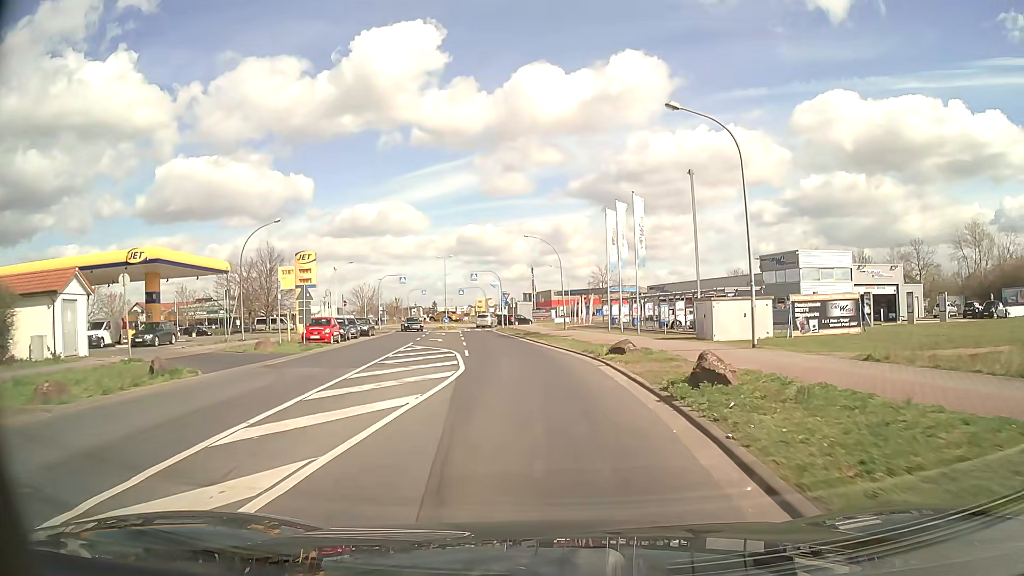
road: tertiary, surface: asphalt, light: Day
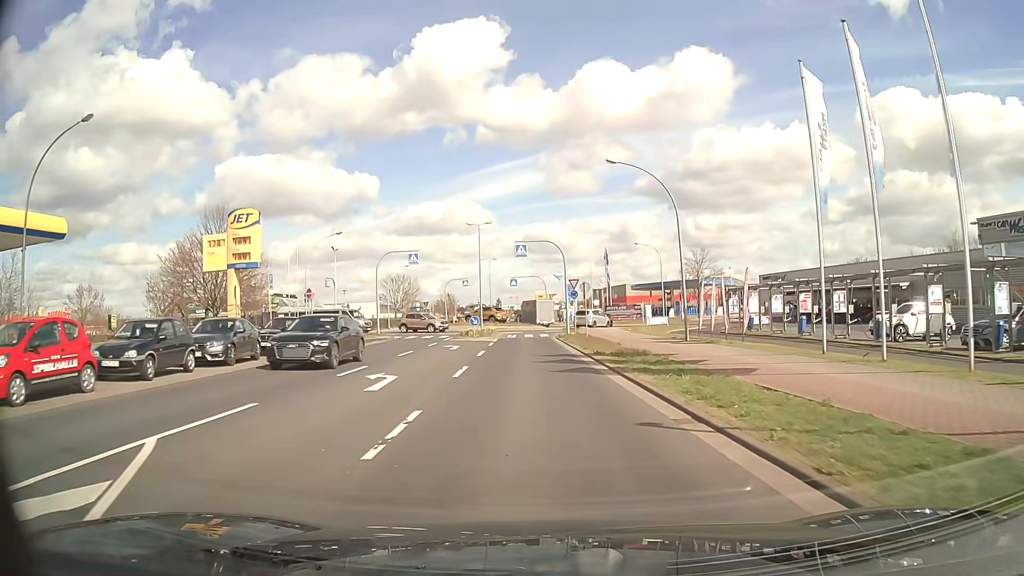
(-1.2, +26.1) m; -6°
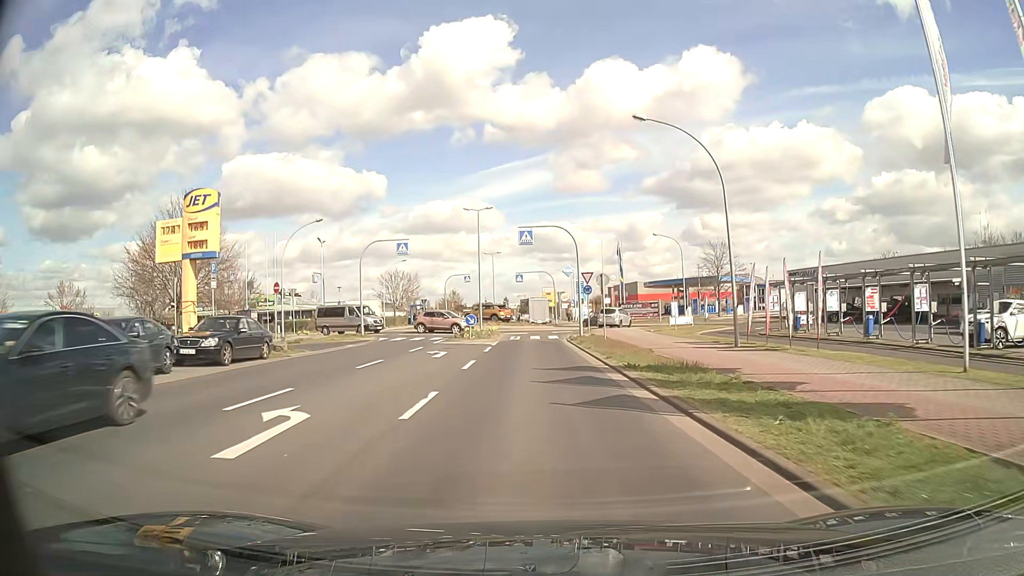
(0.0, +6.3) m; -1°
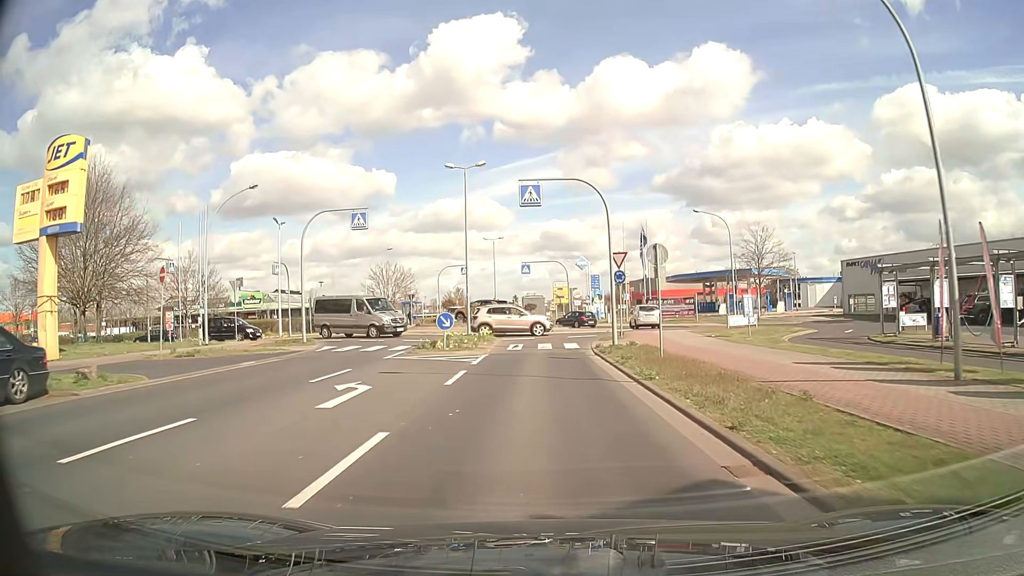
(-0.1, +12.0) m; -1°
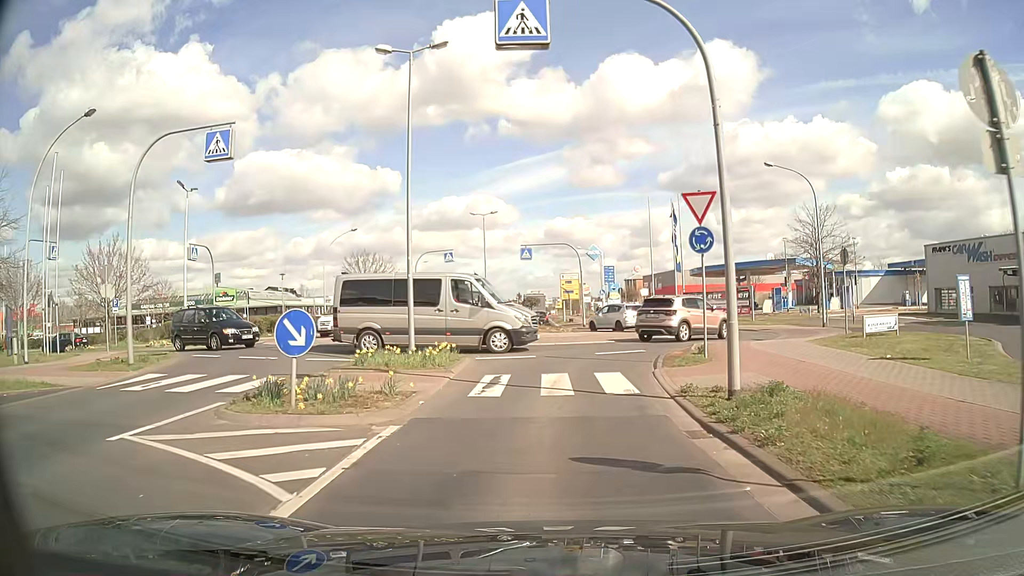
(-0.1, +13.8) m; 0°
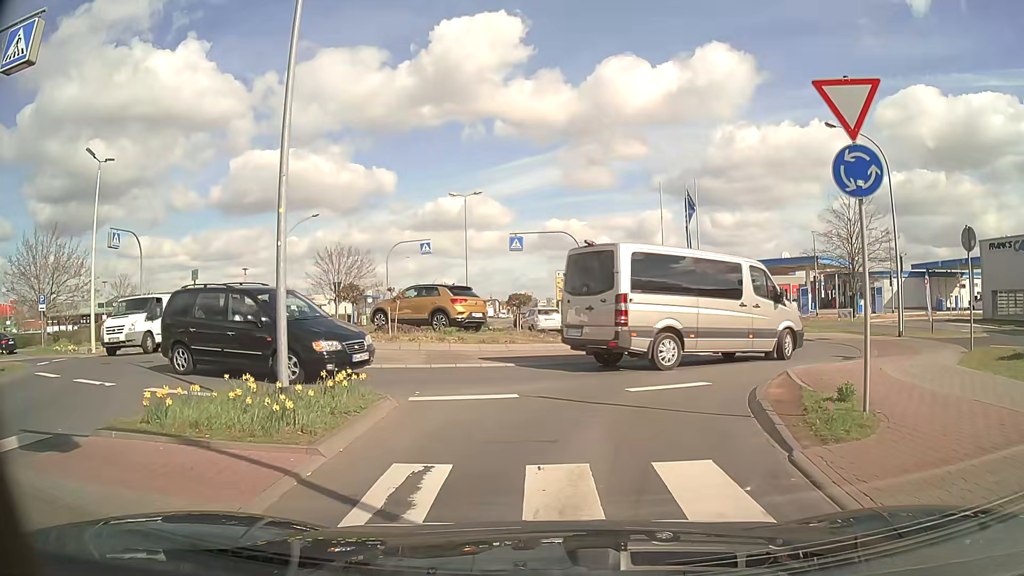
(0.0, +7.4) m; 0°
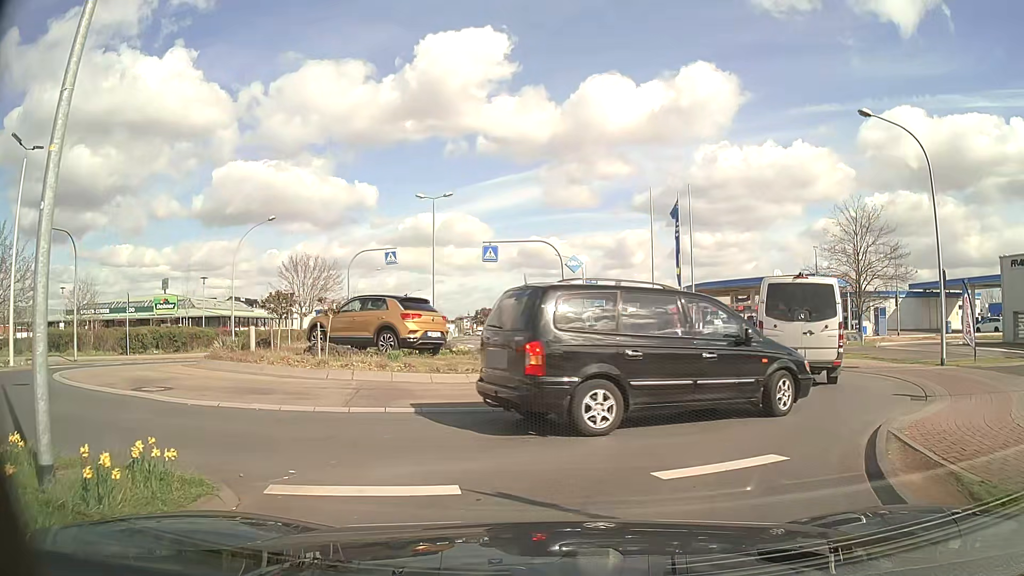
(0.0, +4.3) m; +2°
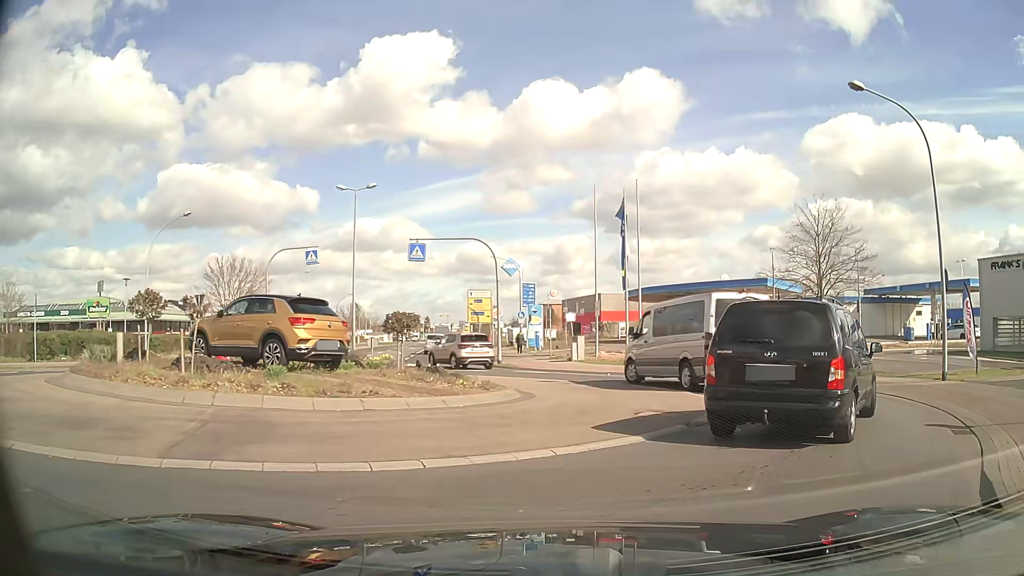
(+0.1, +3.6) m; +4°
(+3, +9) (+5, +19) (-1, +26) (-10, +26) (-19, +21) (-28, +17) (-38, +16) (-48, +14) (-58, +13) (-68, +12) m
